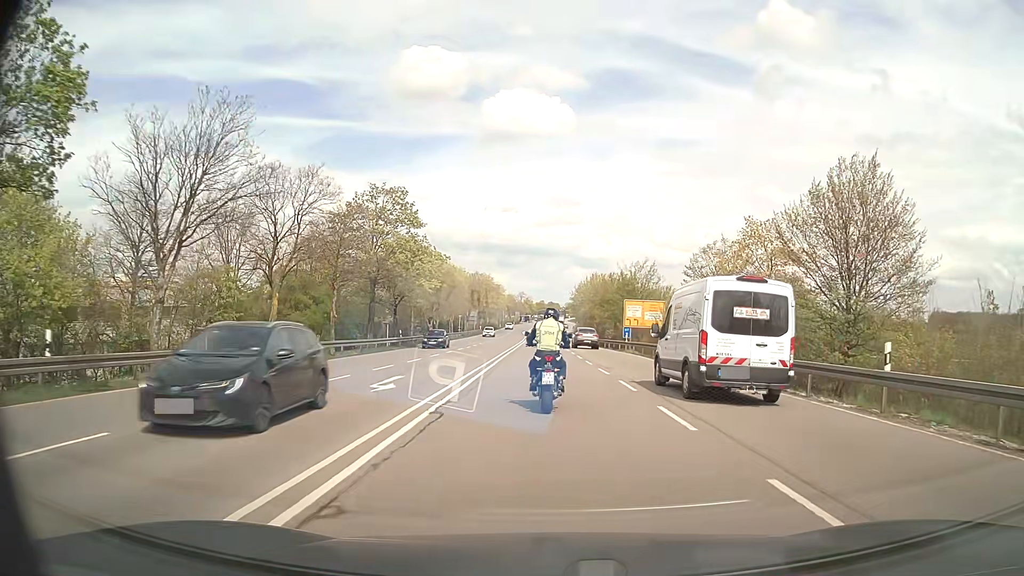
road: secondary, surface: asphalt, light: Day
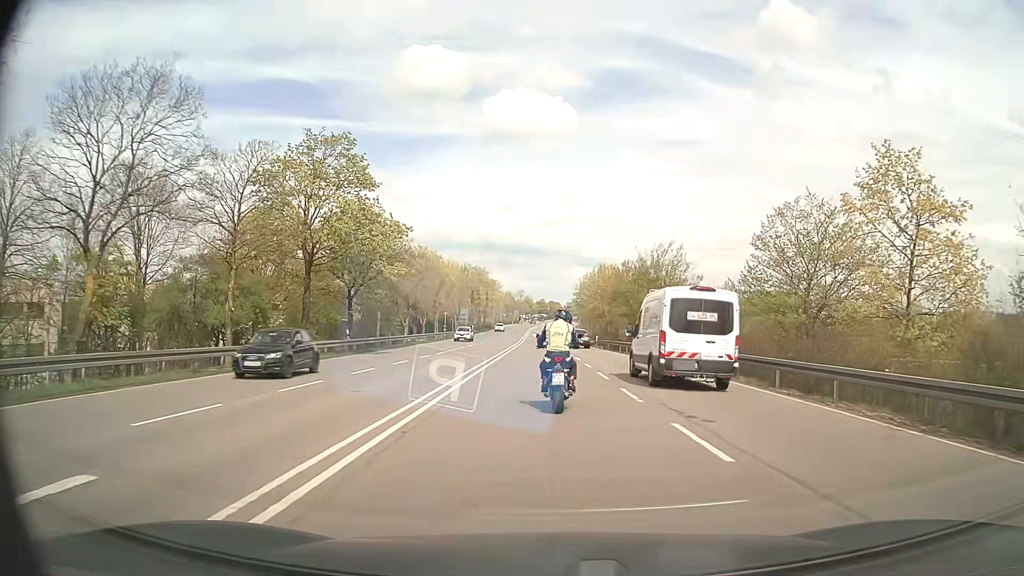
(0.0, +14.1) m; 0°
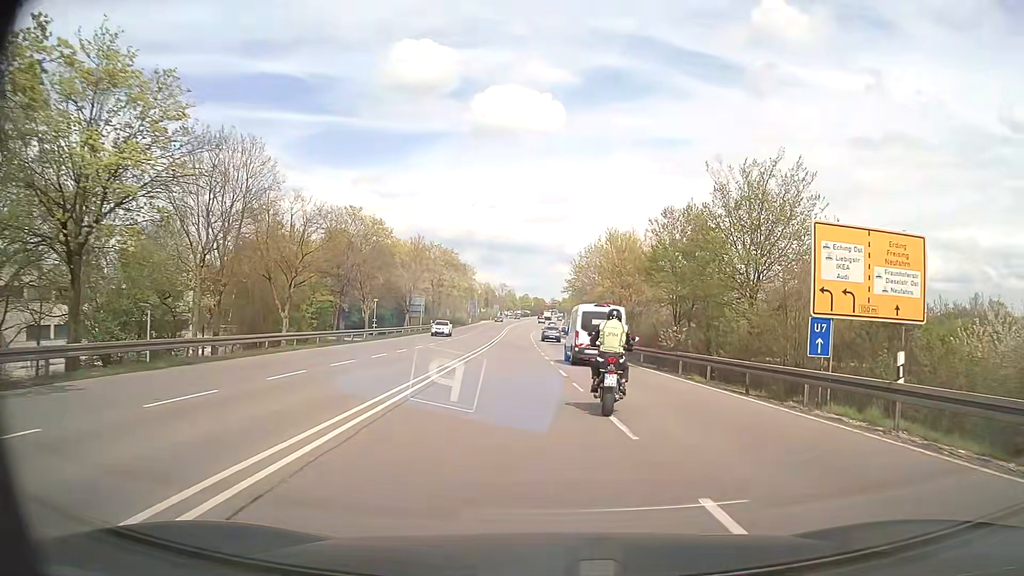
(0.0, +28.5) m; +1°
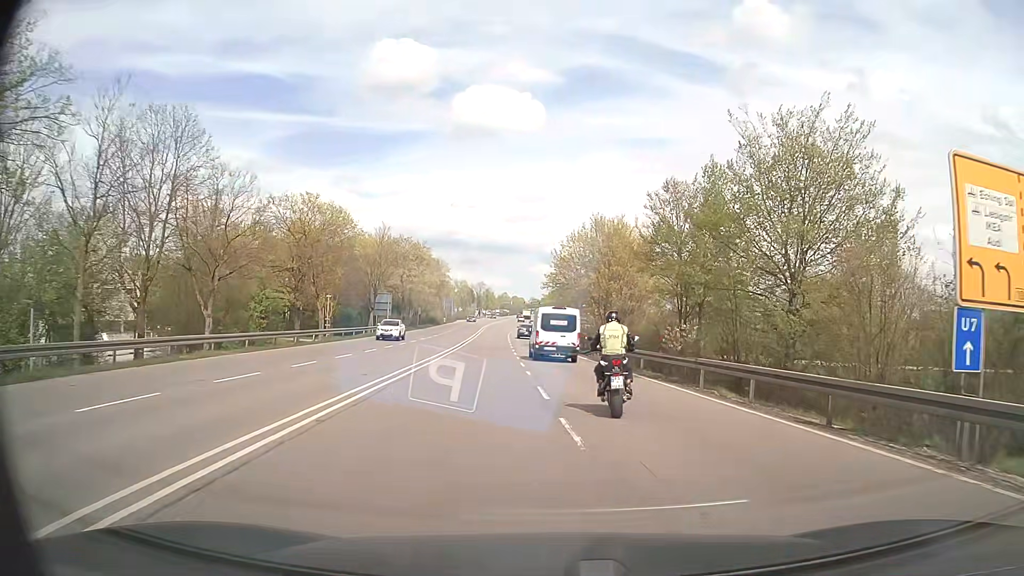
(+0.2, +7.0) m; +2°
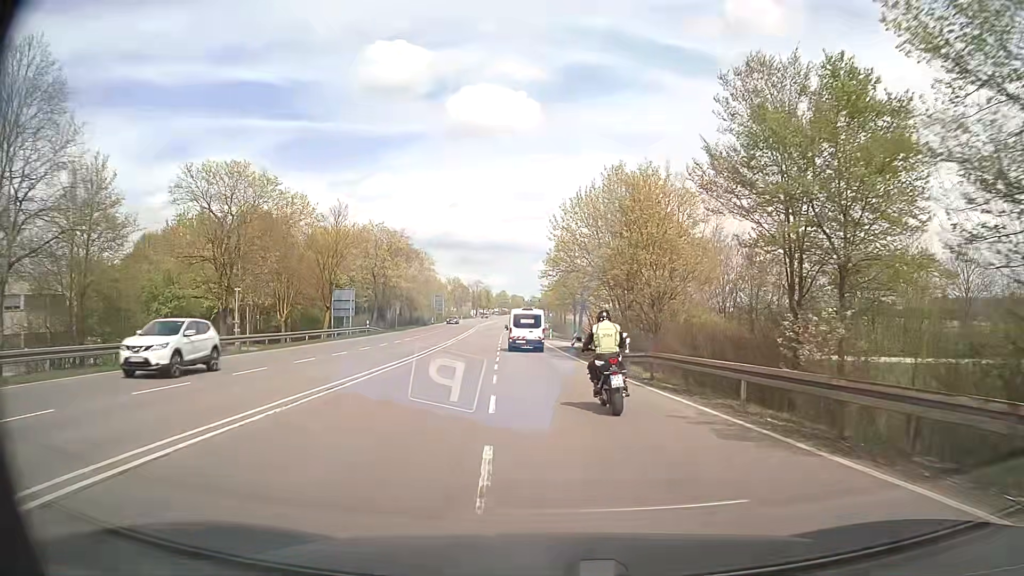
(+0.1, +14.6) m; 0°
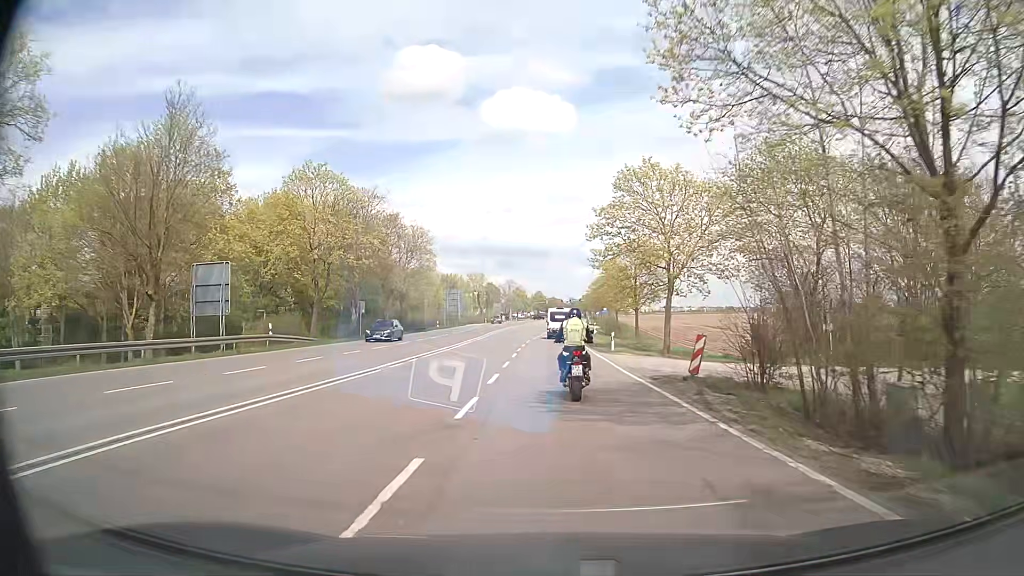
(-1.2, +31.1) m; -3°
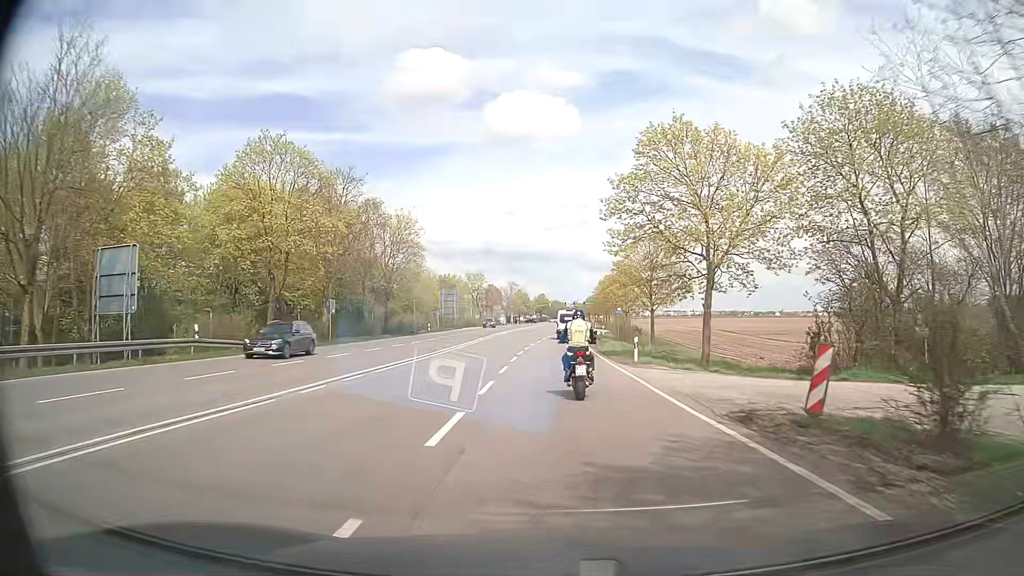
(0.0, +8.4) m; -1°
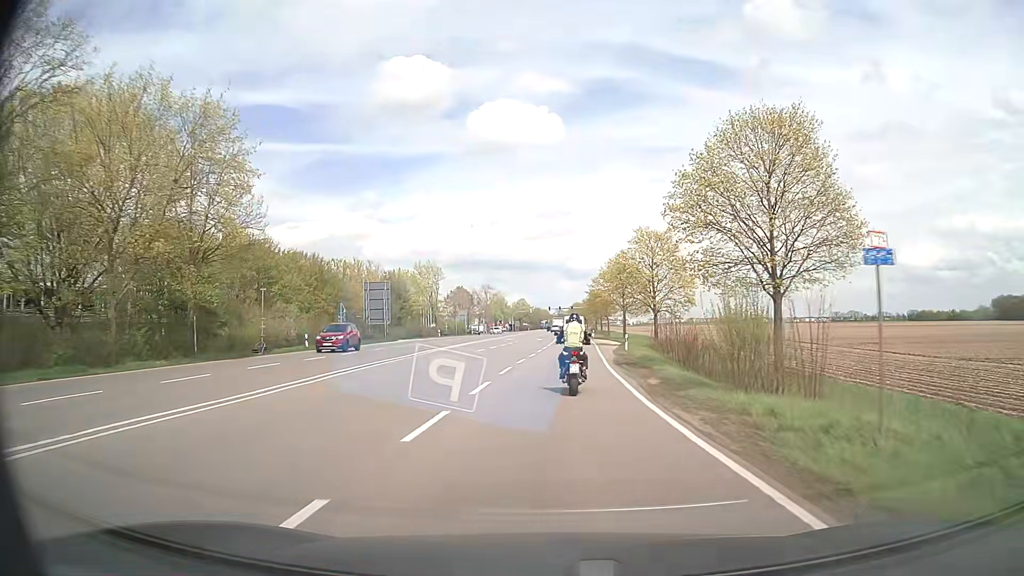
(+0.5, +35.7) m; +2°
(0, +10) (0, +20) (0, +30) (+1, +40) (+1, +50) (+2, +60) (+2, +70) (+3, +80) (+3, +90) (+4, +100) m
